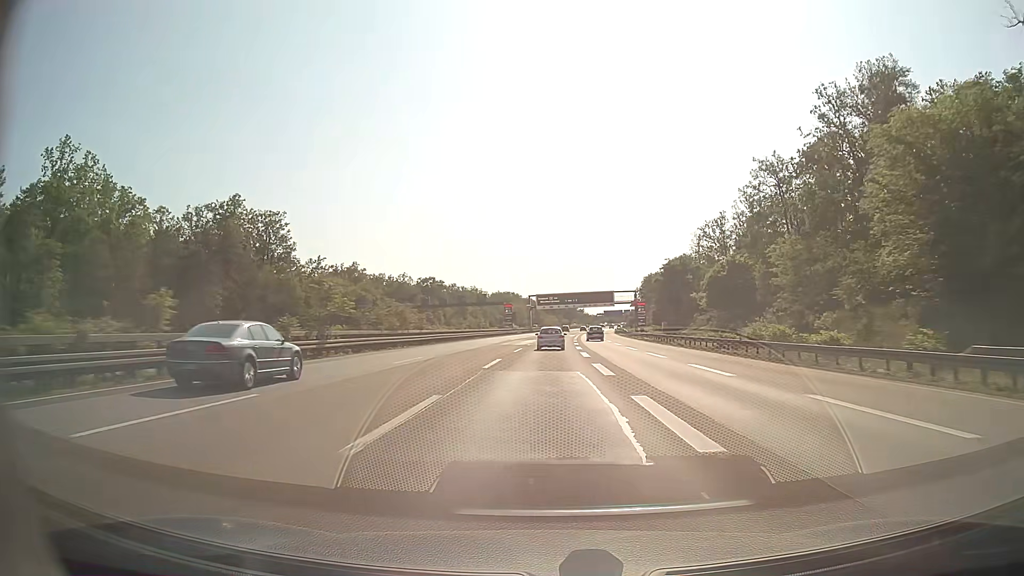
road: motorway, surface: asphalt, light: Day
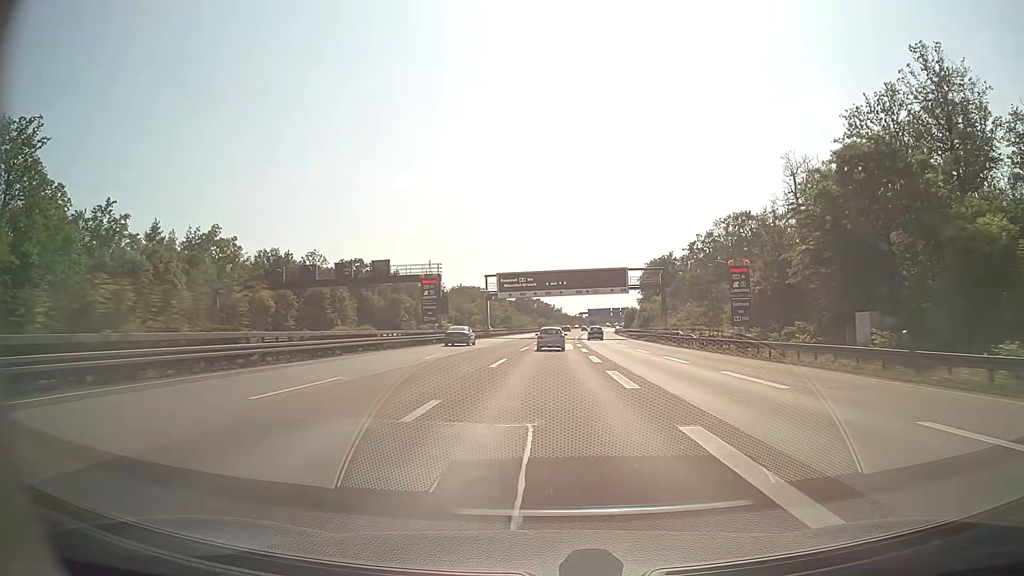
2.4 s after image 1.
(+1.3, +66.2) m; +2°
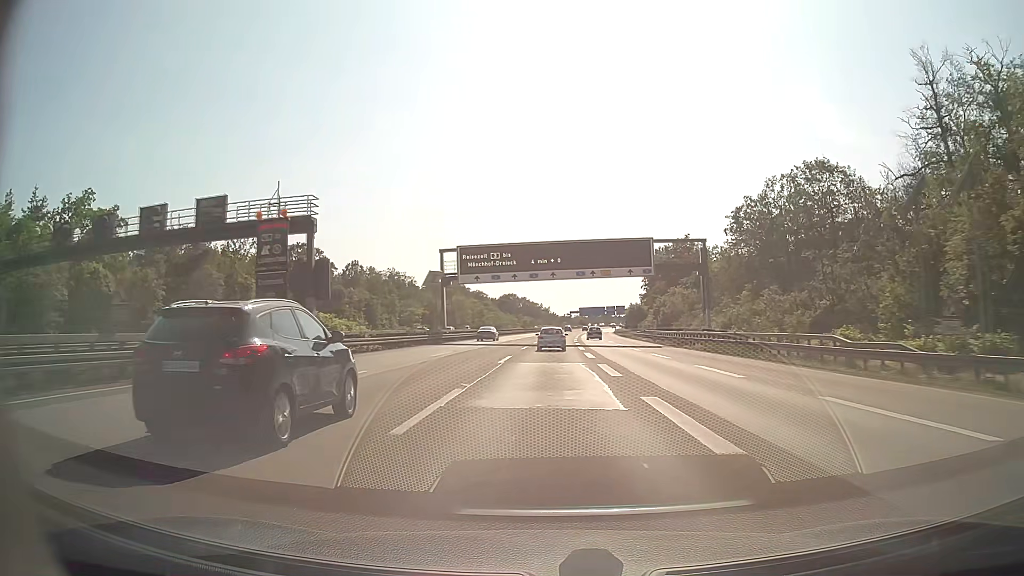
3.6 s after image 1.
(+0.4, +32.9) m; +1°
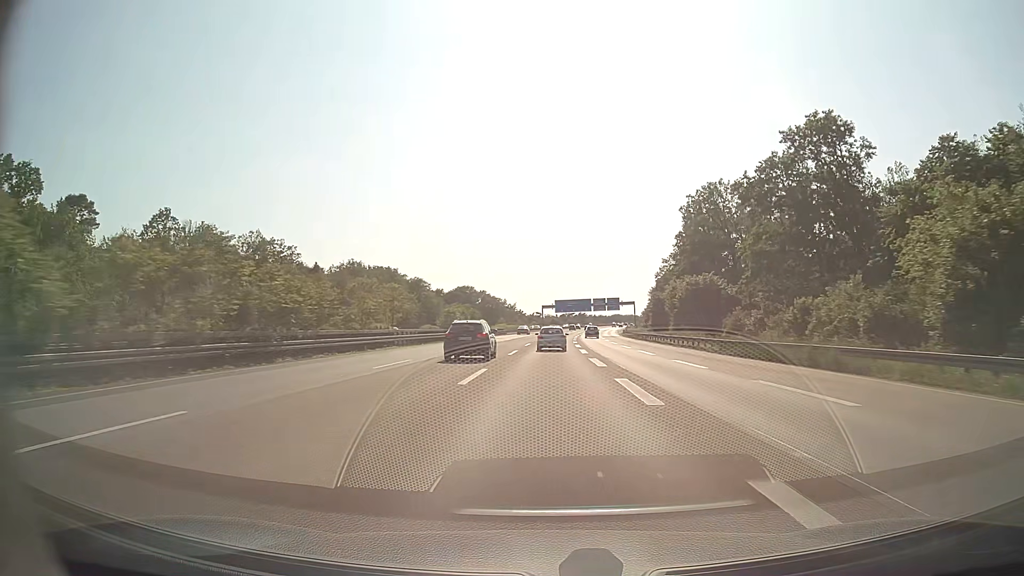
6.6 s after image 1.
(+1.9, +81.7) m; +3°
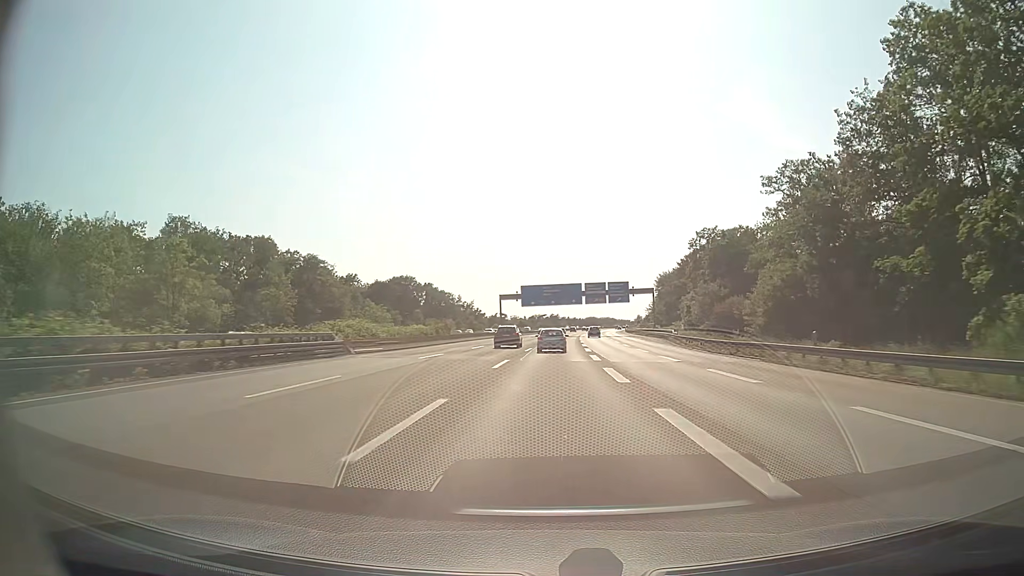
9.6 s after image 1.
(+1.8, +80.9) m; +3°
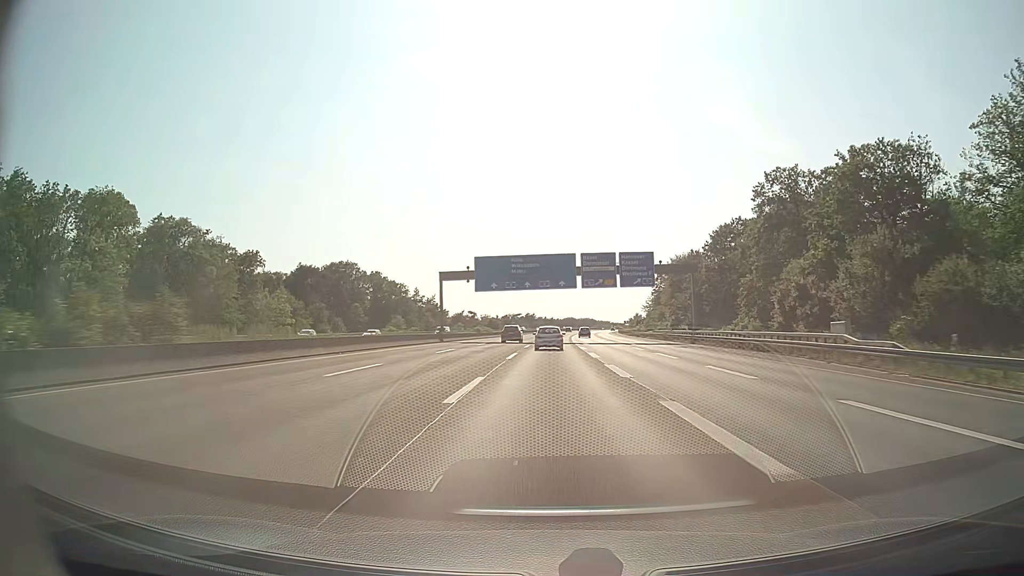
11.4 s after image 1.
(+0.8, +48.3) m; +2°
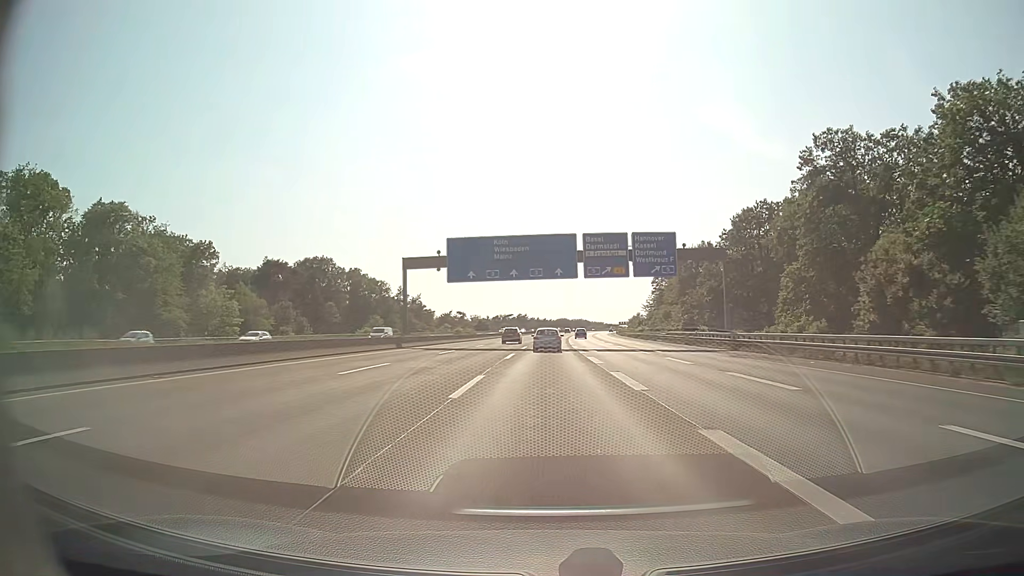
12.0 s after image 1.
(+0.1, +16.1) m; +1°
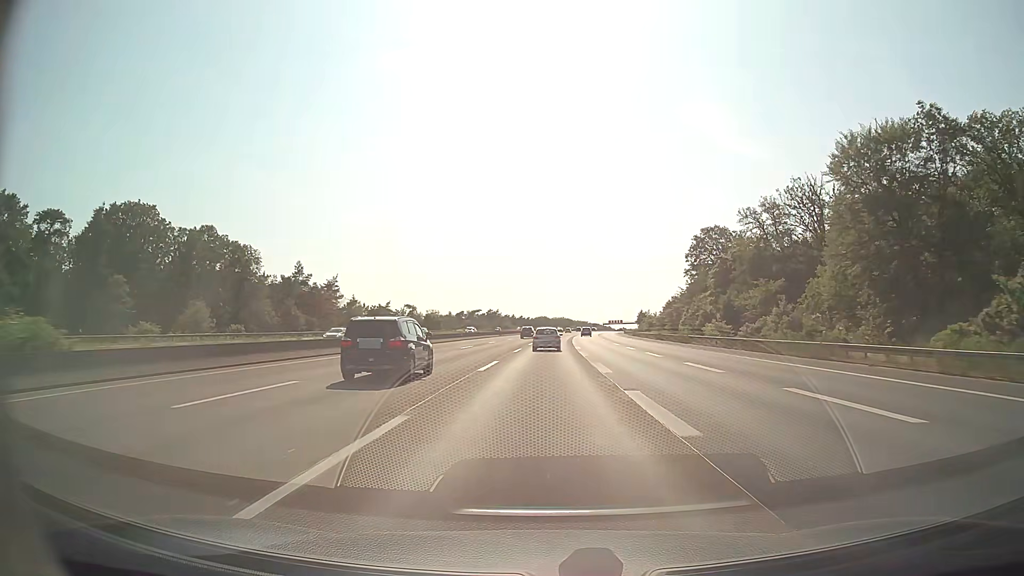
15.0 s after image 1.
(+1.2, +80.6) m; +2°
(0, +10) (0, +20) (0, +30) (0, +40) (+1, +50) (+1, +60) (+1, +70) (+2, +80) (+2, +90) (+3, +100) m
